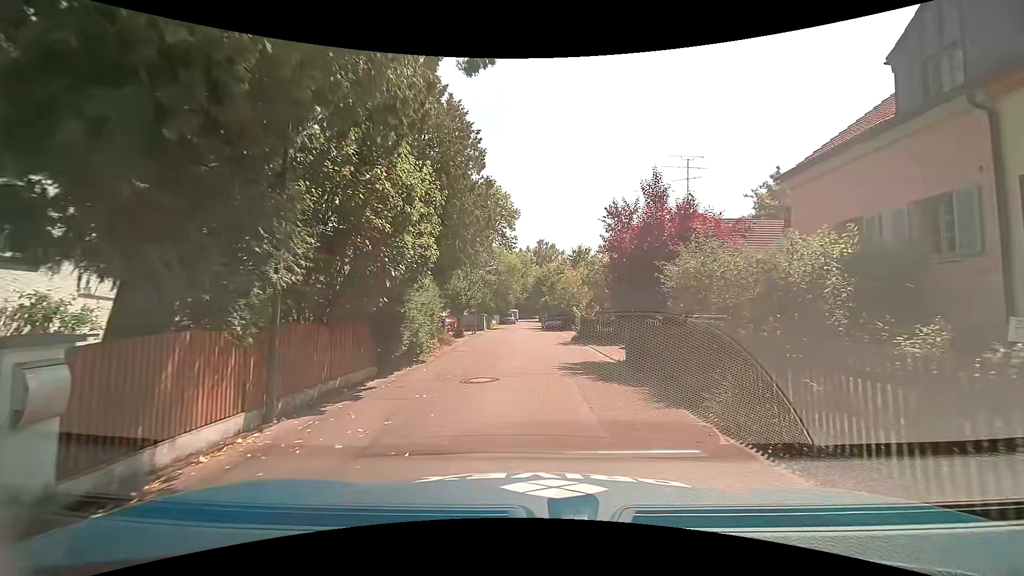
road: residential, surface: asphalt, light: Day
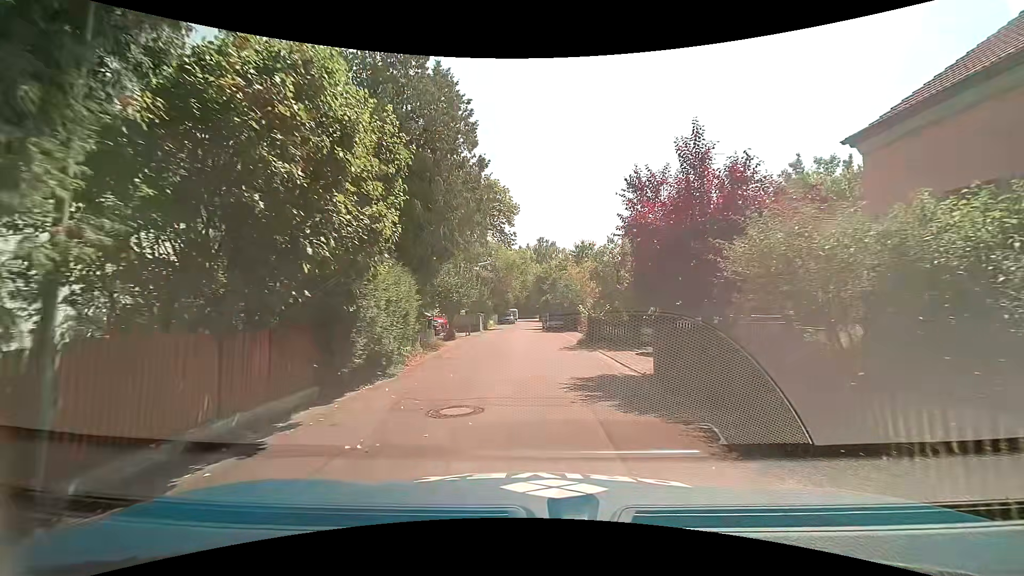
(0.0, +3.2) m; -1°
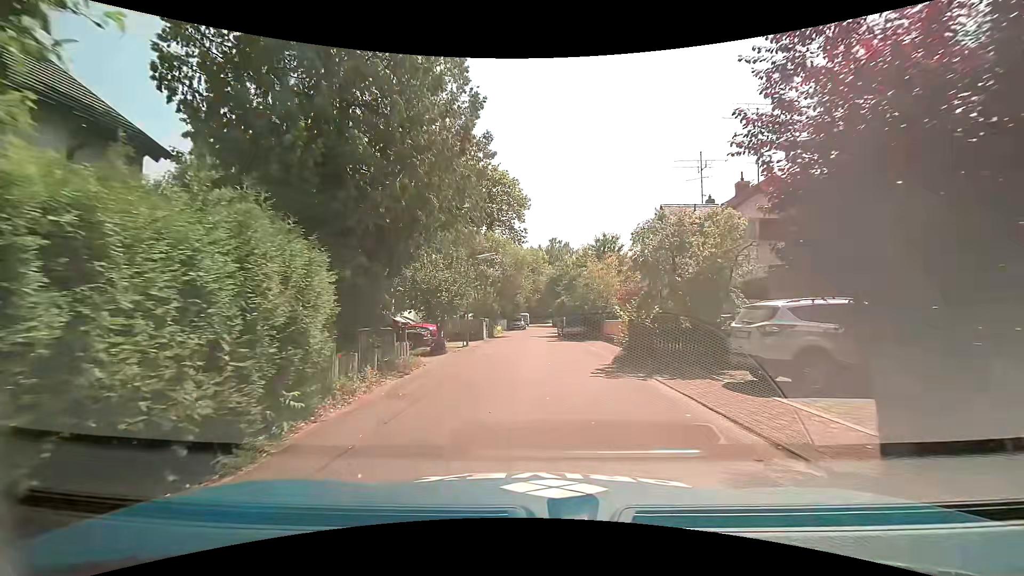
(0.0, +6.4) m; 0°
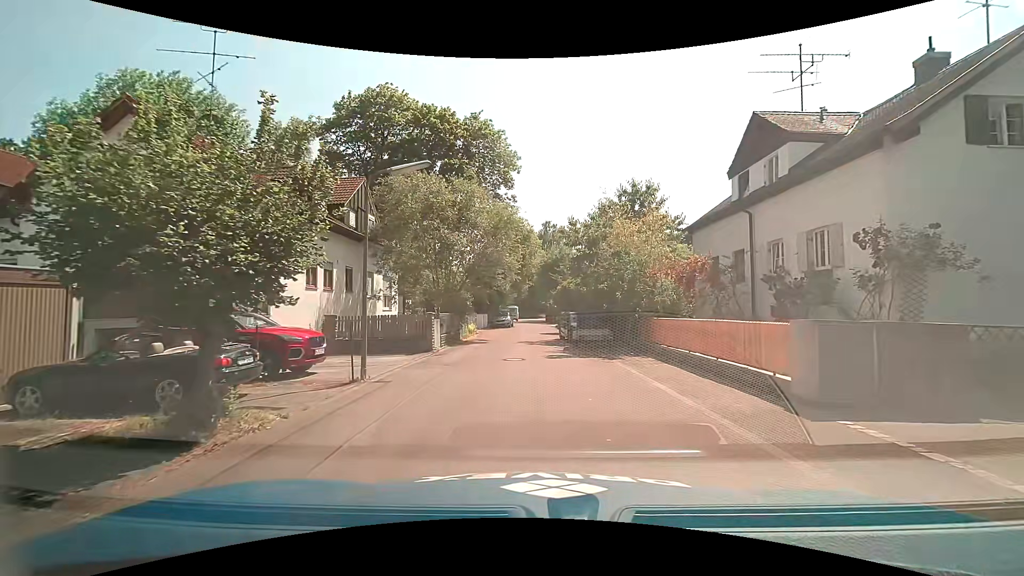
(-0.1, +13.8) m; +1°
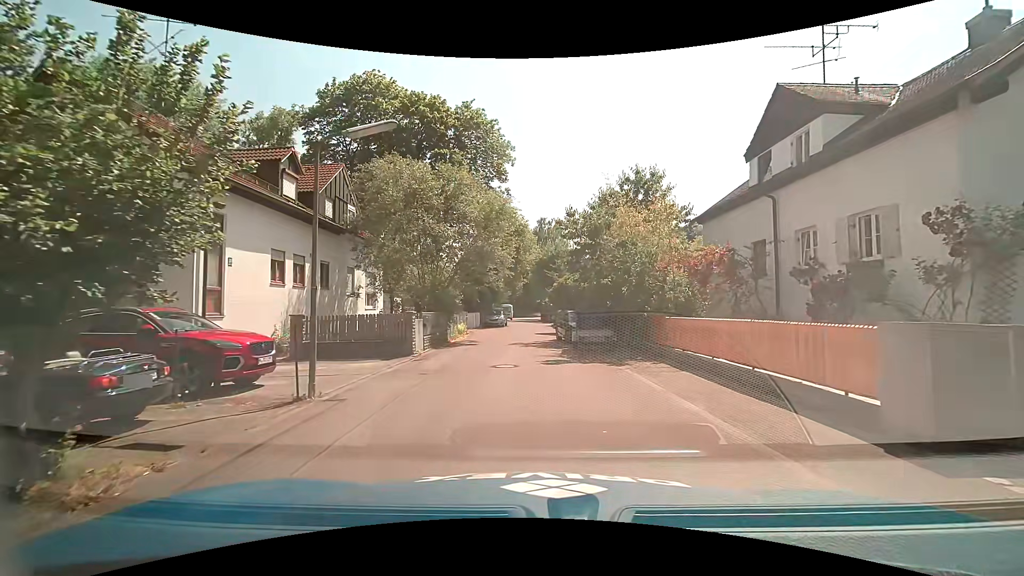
(0.0, +2.1) m; +1°
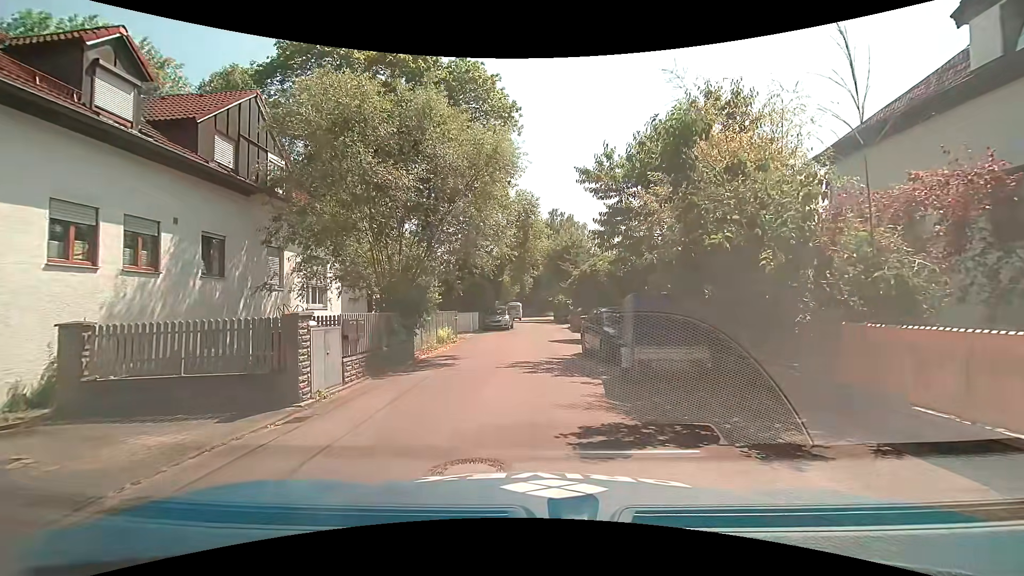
(-0.2, +8.1) m; -1°
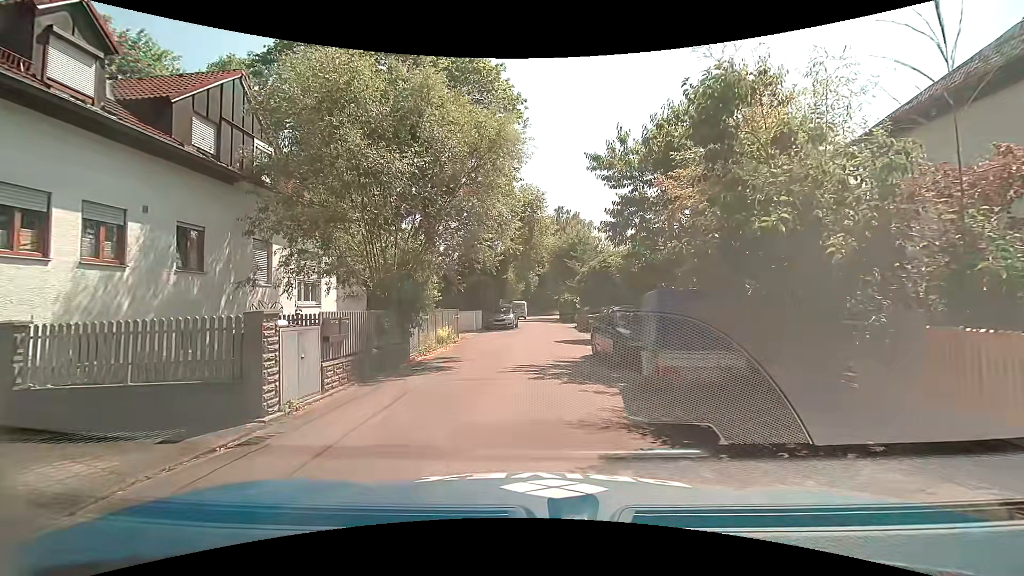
(0.0, +1.2) m; -3°
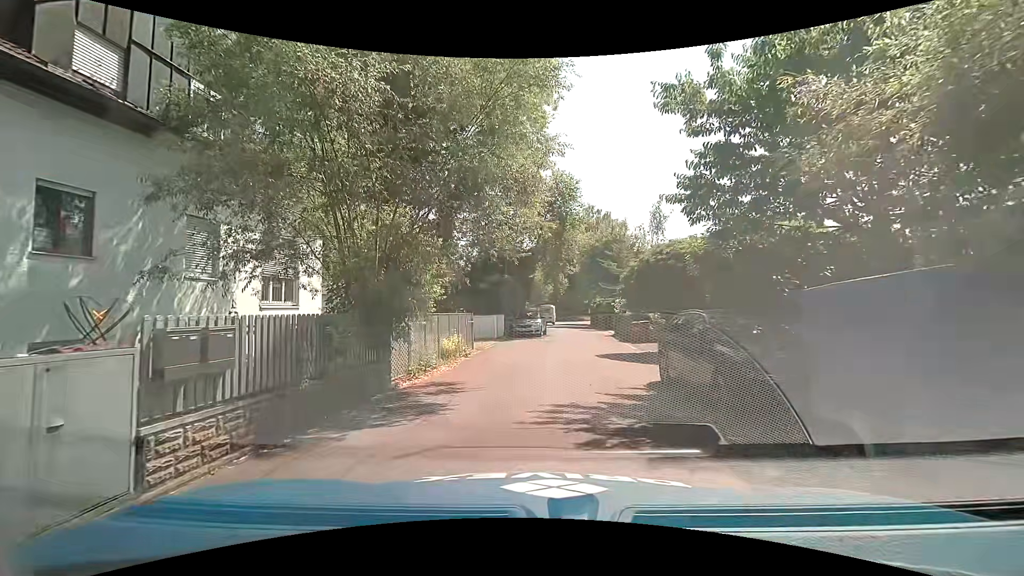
(0.0, +4.6) m; -3°
